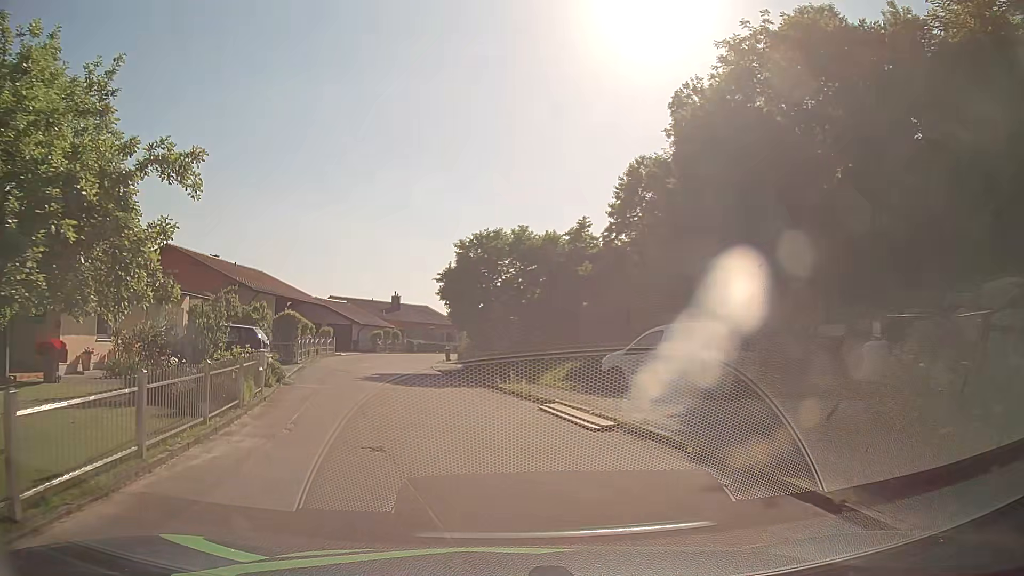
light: Day
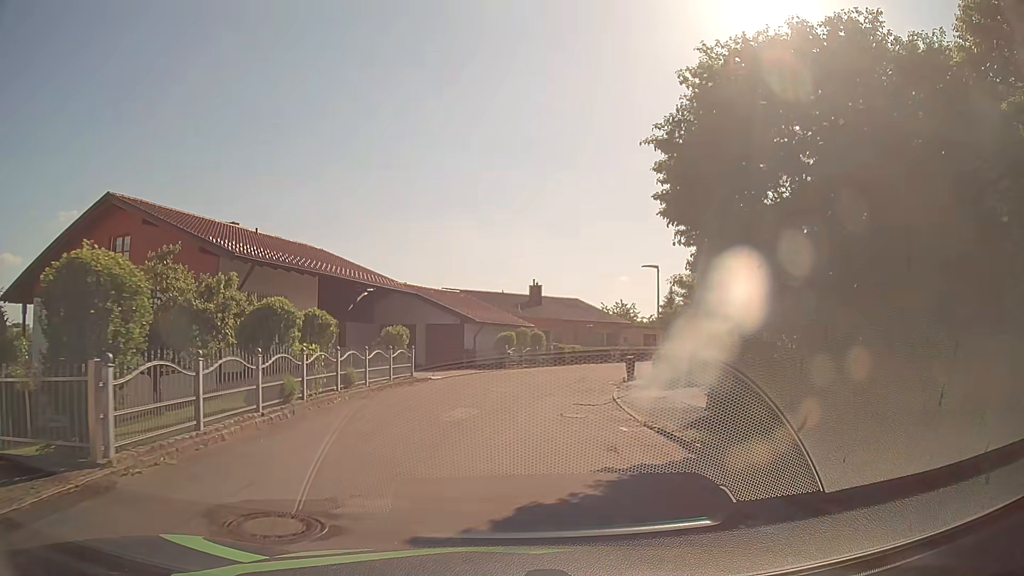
(-2.9, +20.9) m; -11°
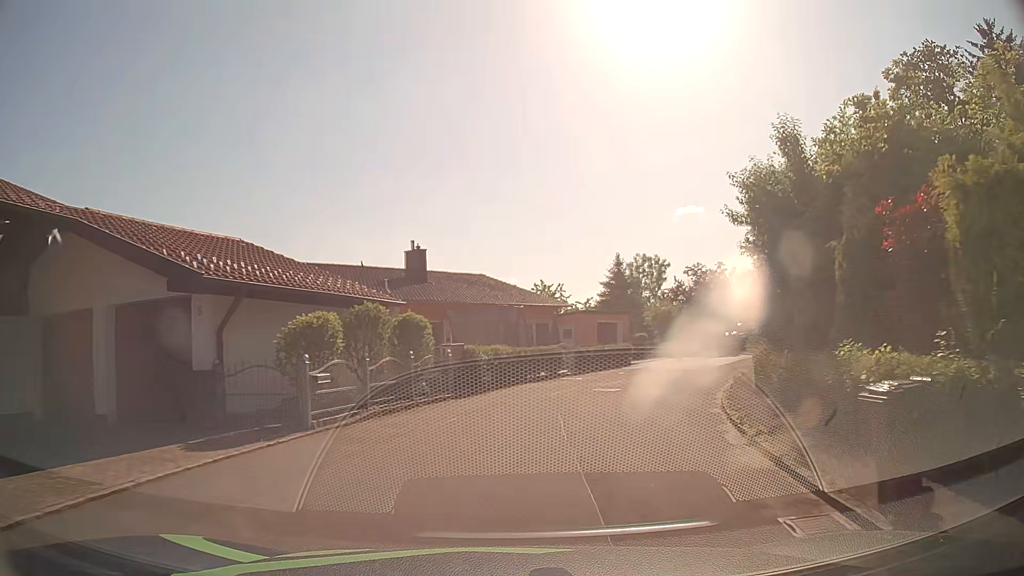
(+0.8, +22.7) m; +8°
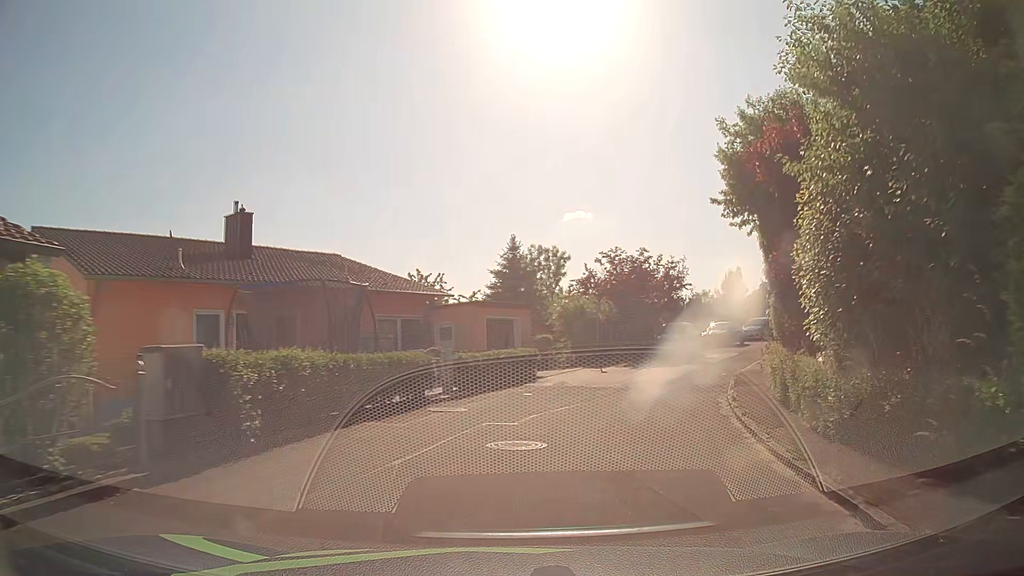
(+0.8, +9.9) m; +10°
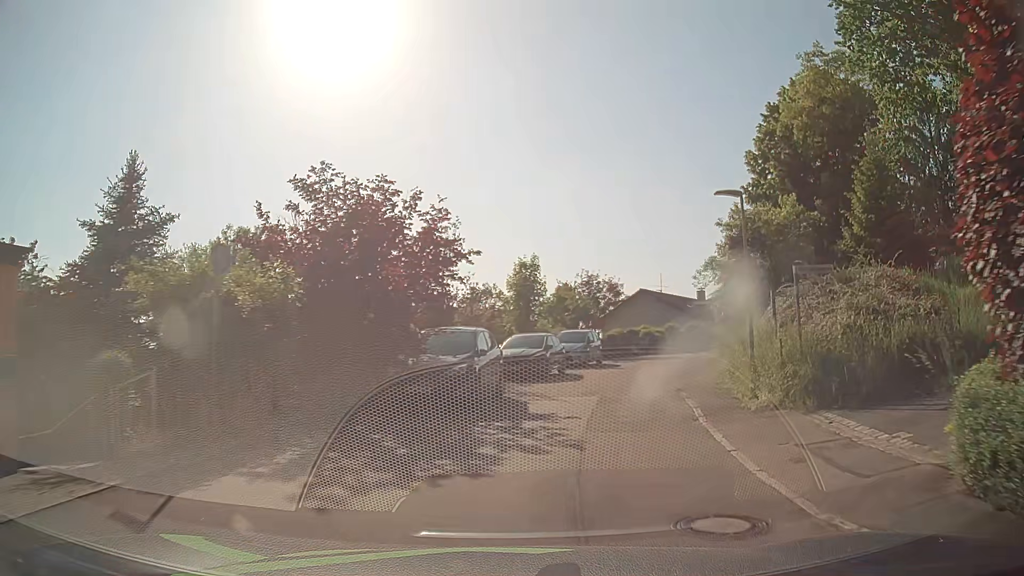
(+3.7, +19.8) m; +22°
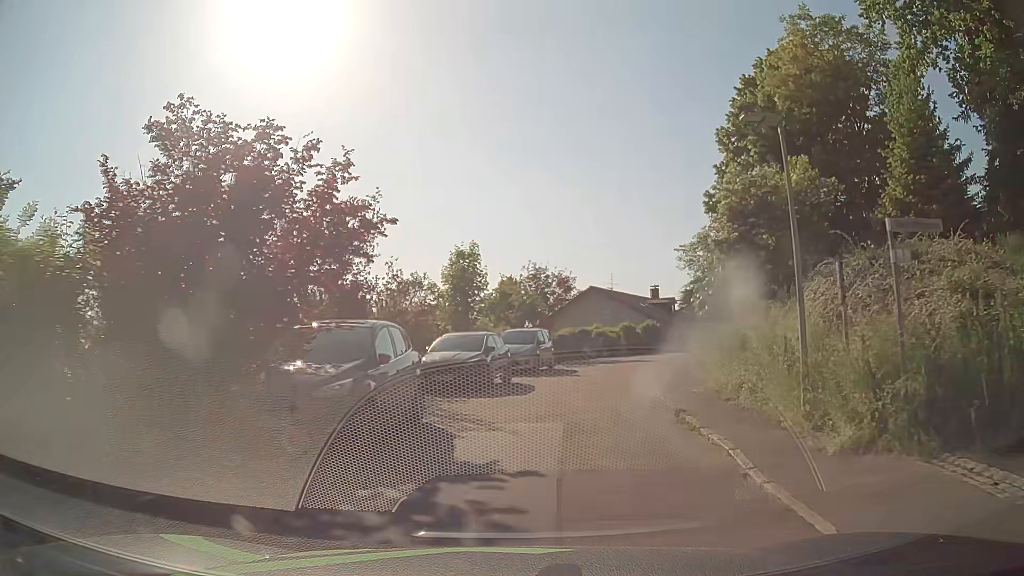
(+0.2, +5.1) m; +4°
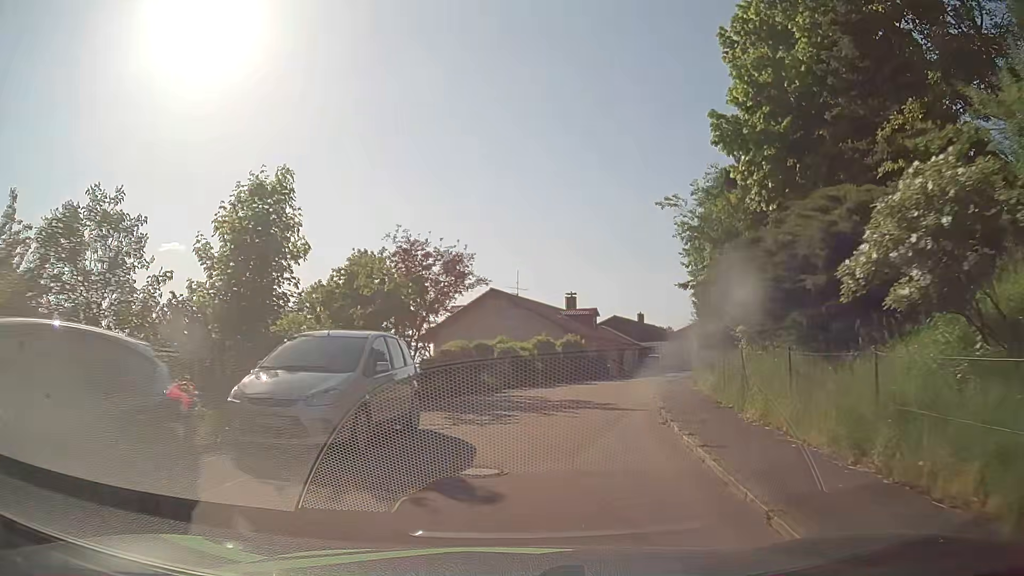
(+1.5, +15.3) m; +9°
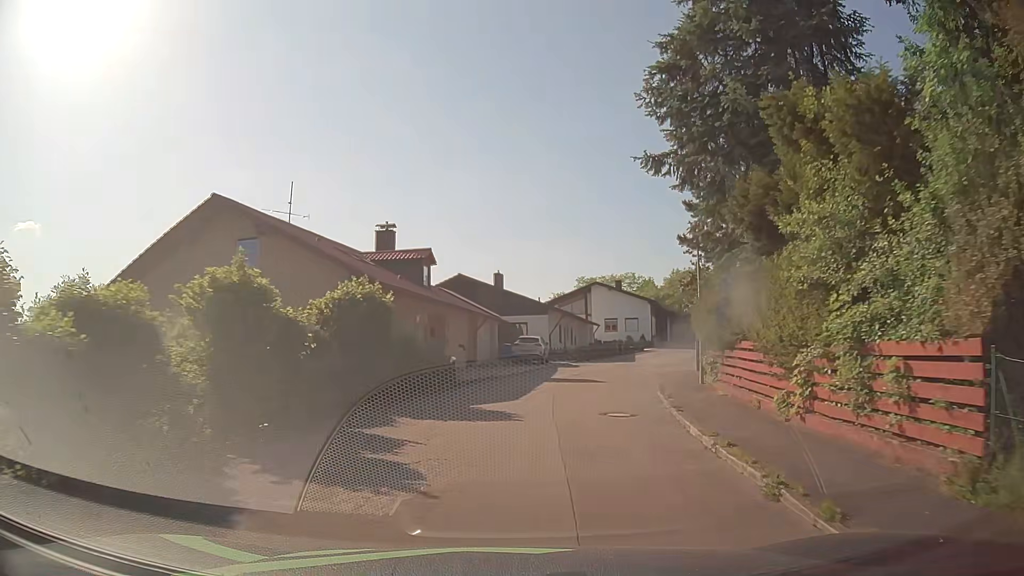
(+3.6, +26.1) m; +15°
(0, +10) (+2, +20) (+4, +30) (+7, +39) (+11, +48) (+15, +58) (+20, +66) (+25, +75) (+31, +83) (+38, +89) m
